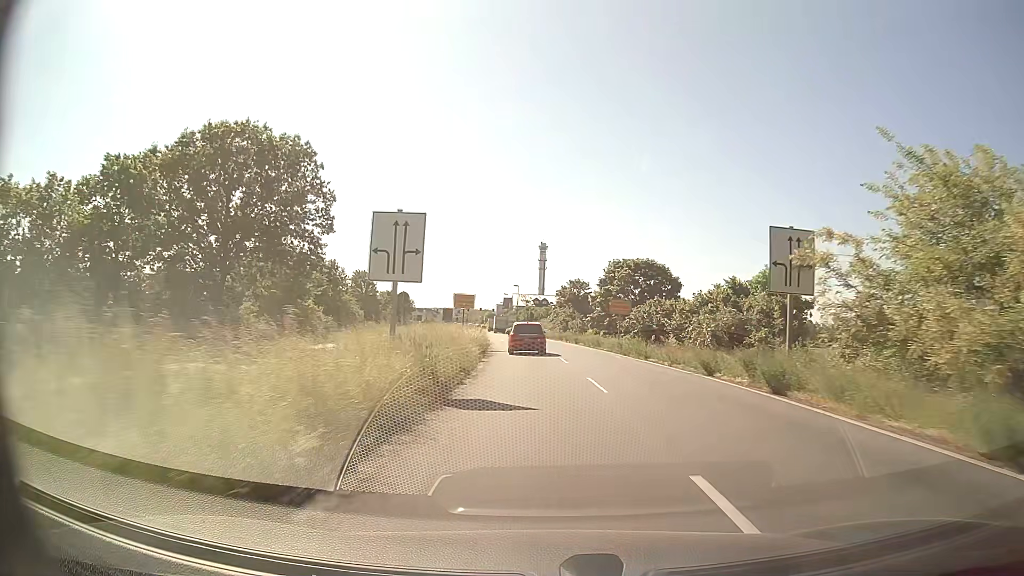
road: primary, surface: asphalt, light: Day
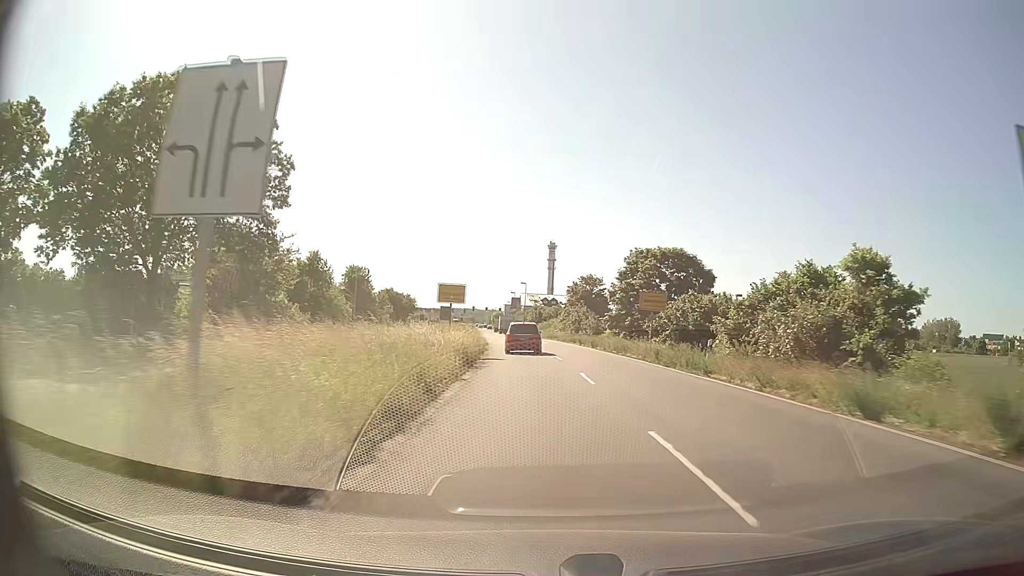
(-0.1, +9.4) m; -1°
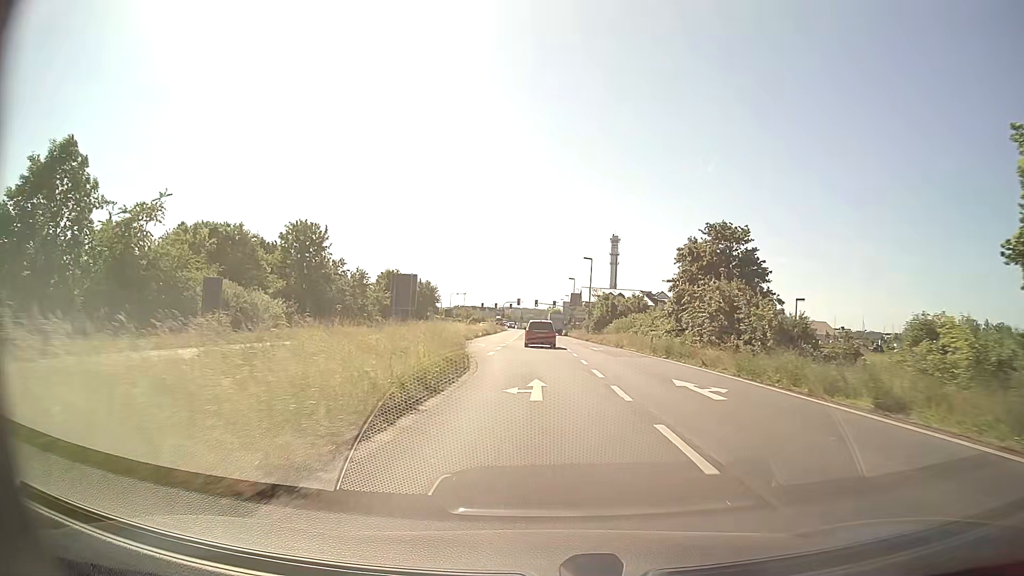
(-1.5, +46.3) m; -5°
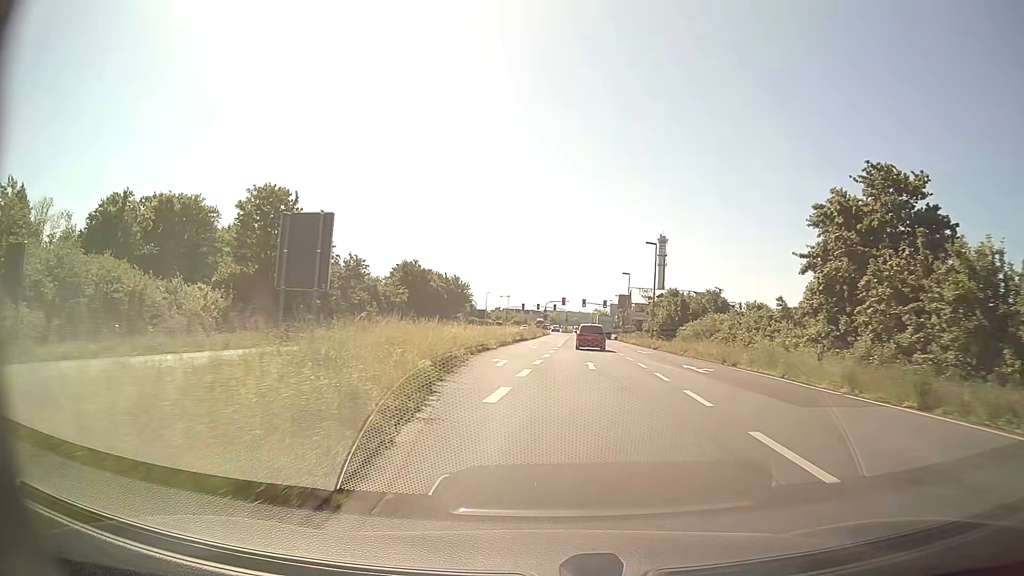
(-0.6, +18.1) m; -4°
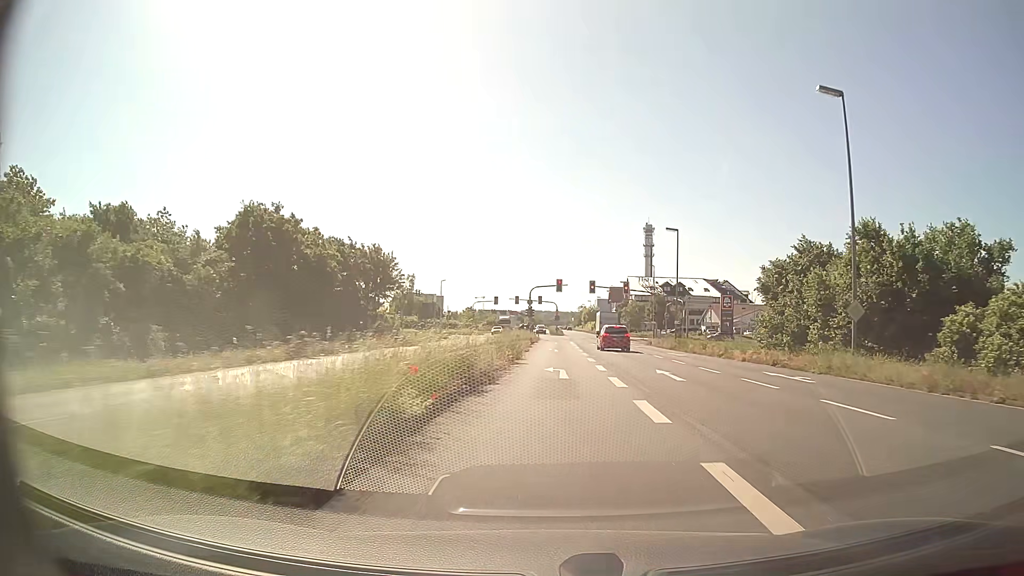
(-0.9, +44.0) m; +2°
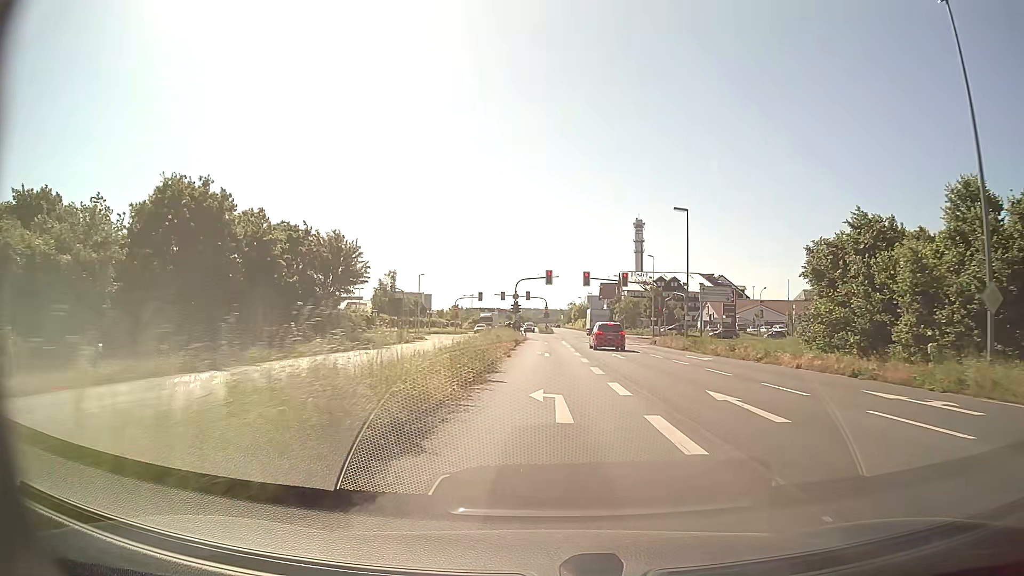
(+0.1, +8.5) m; +1°
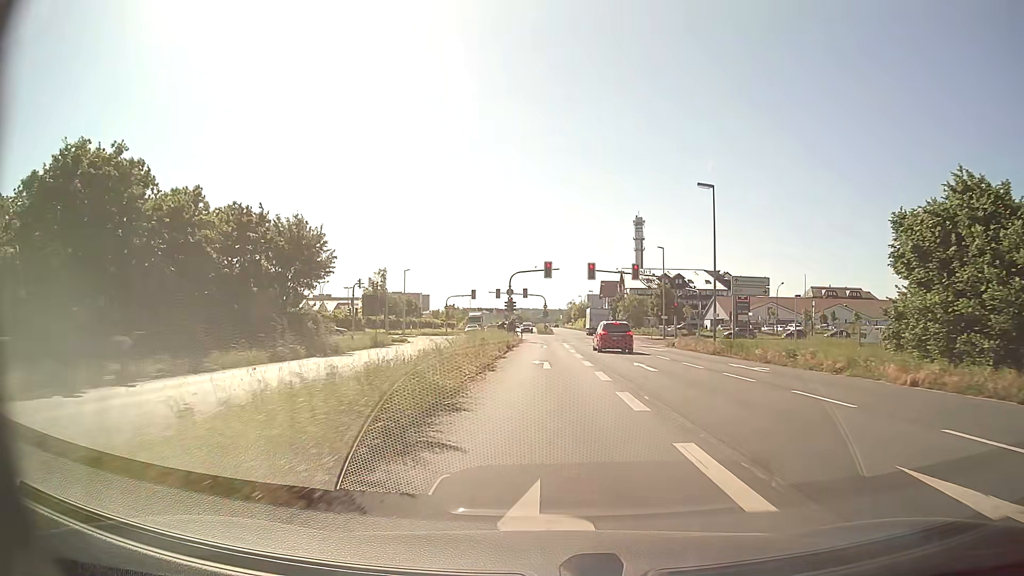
(0.0, +8.3) m; 0°
